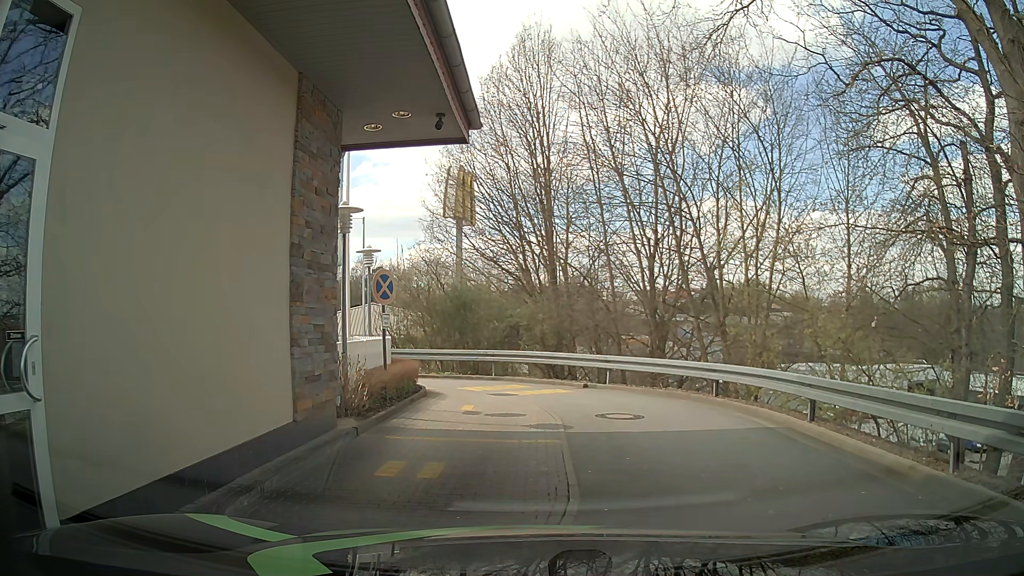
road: tertiary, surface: asphalt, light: Day
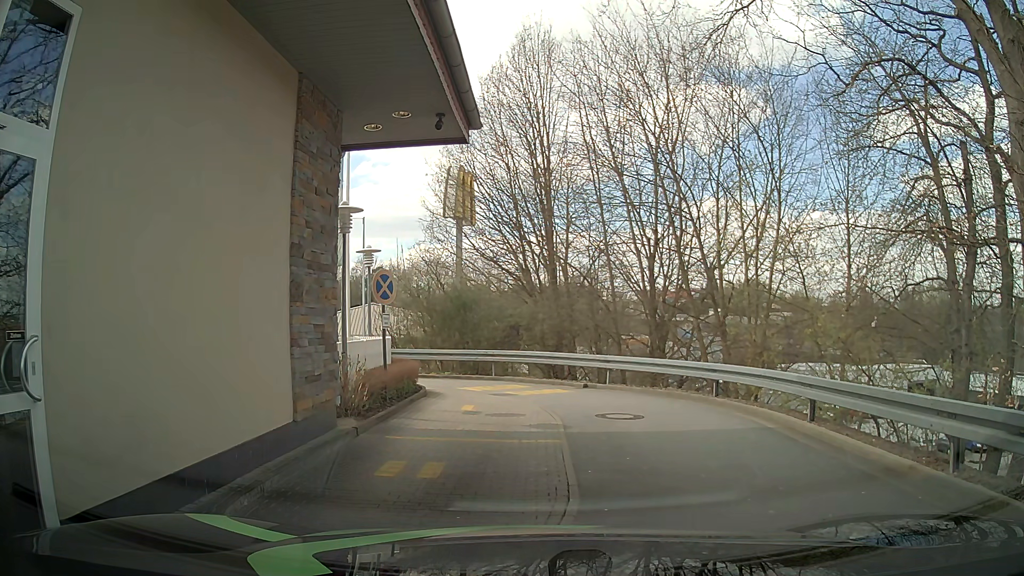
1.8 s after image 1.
(0.0, 0.0) m; 0°
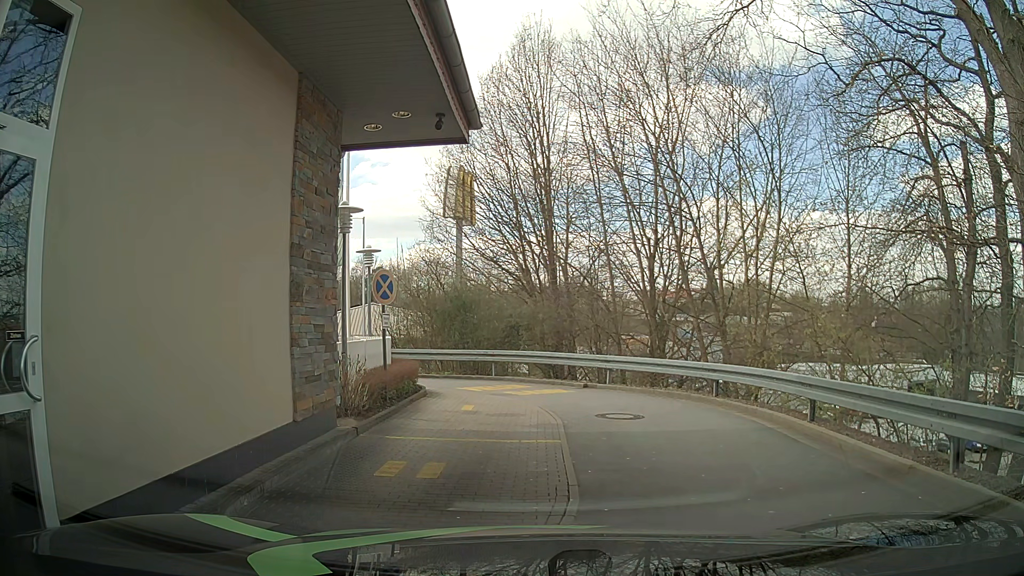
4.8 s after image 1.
(0.0, 0.0) m; 0°
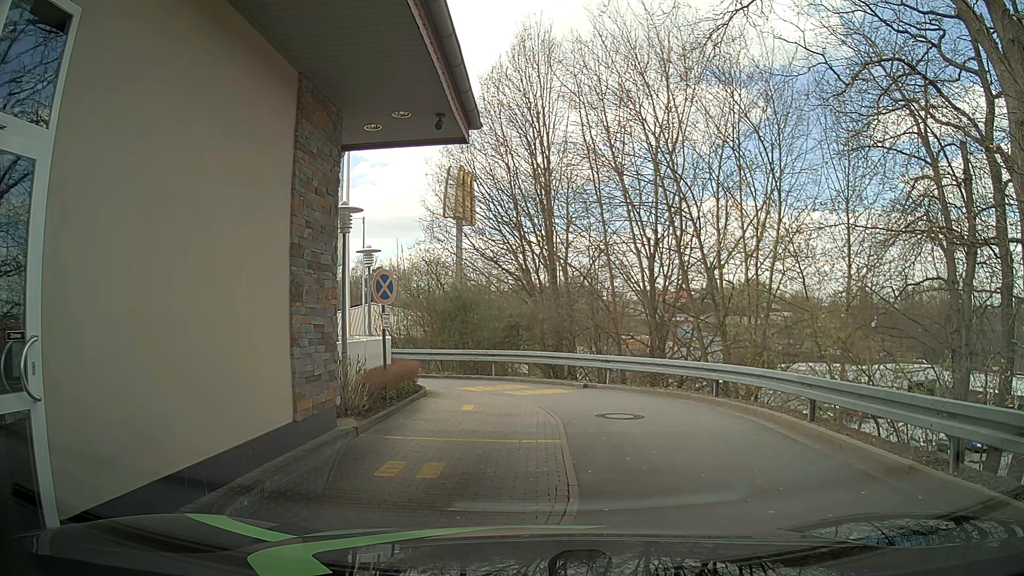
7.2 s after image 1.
(0.0, 0.0) m; 0°
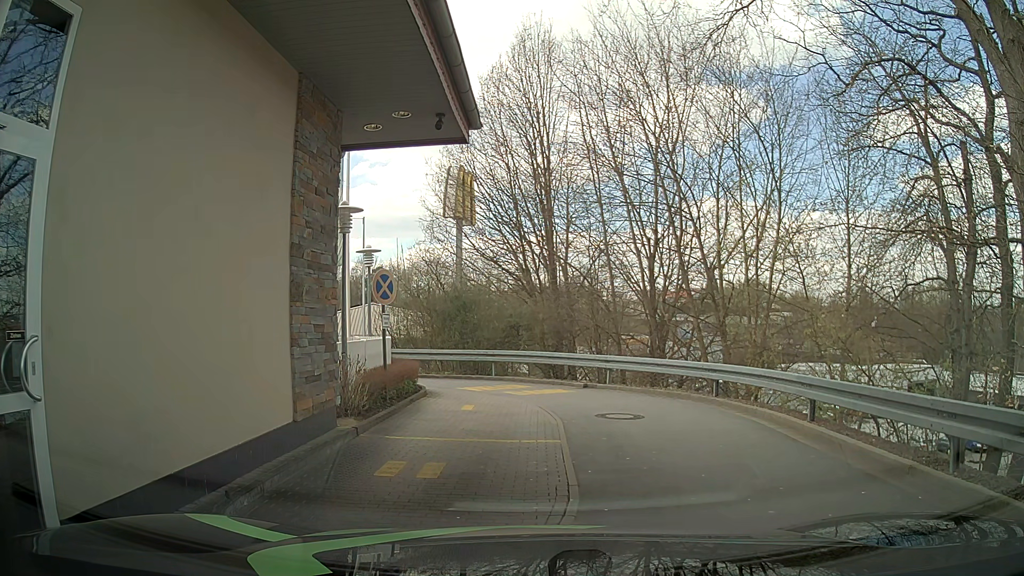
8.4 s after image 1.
(0.0, 0.0) m; 0°
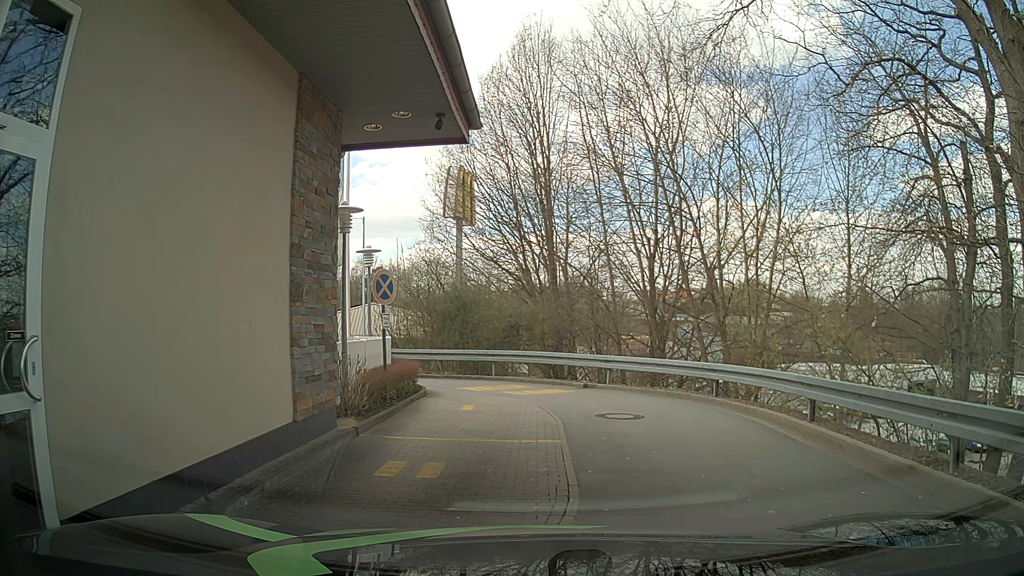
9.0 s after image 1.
(0.0, 0.0) m; 0°
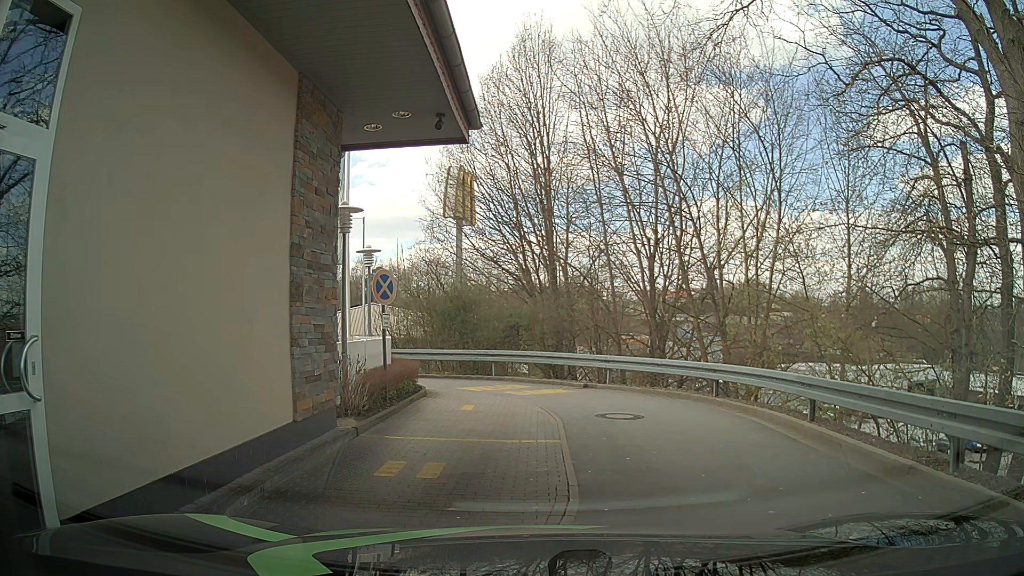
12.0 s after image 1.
(0.0, 0.0) m; 0°
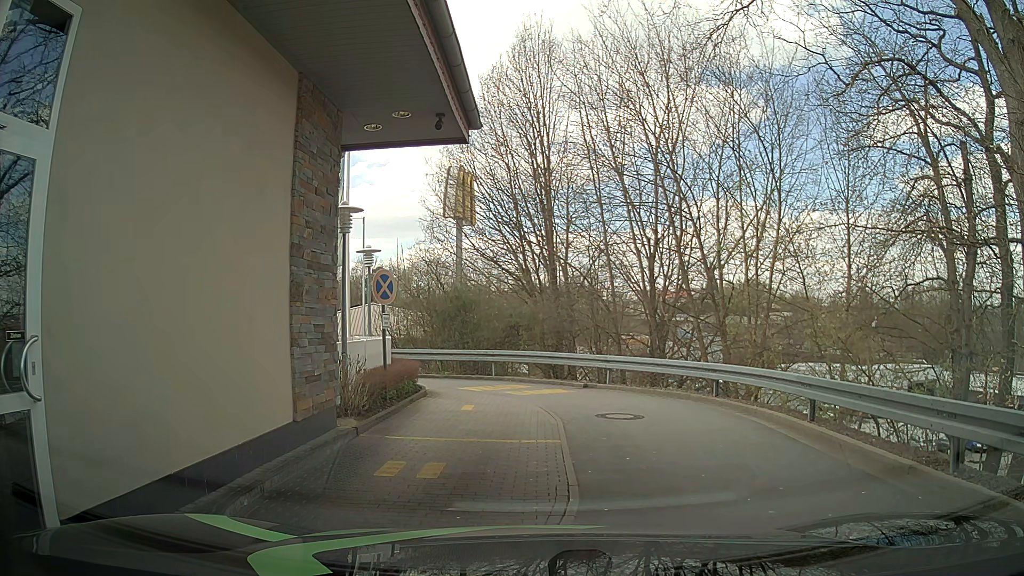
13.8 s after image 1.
(0.0, 0.0) m; 0°
